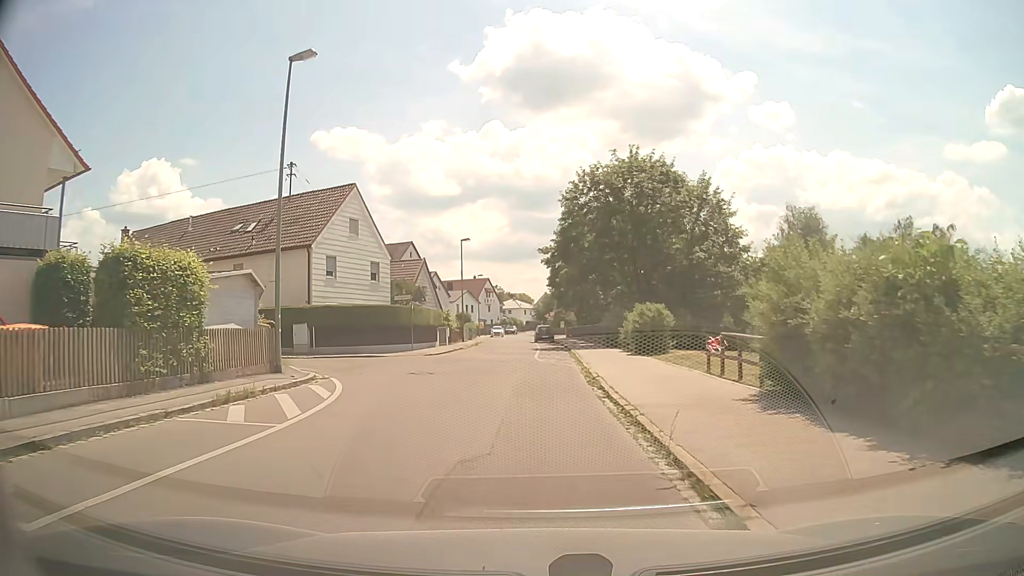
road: residential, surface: asphalt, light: Day
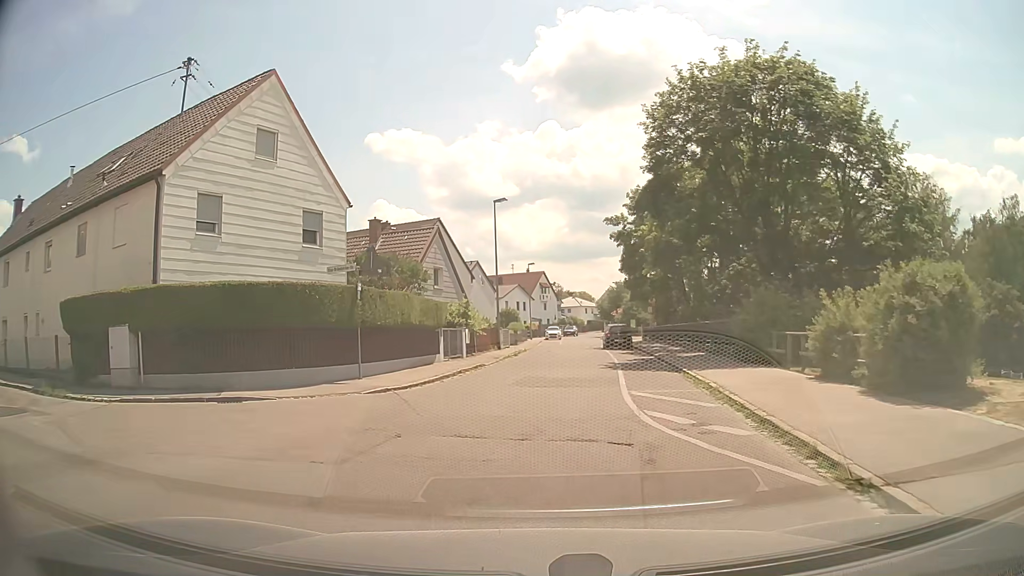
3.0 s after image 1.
(-0.1, +18.2) m; -4°
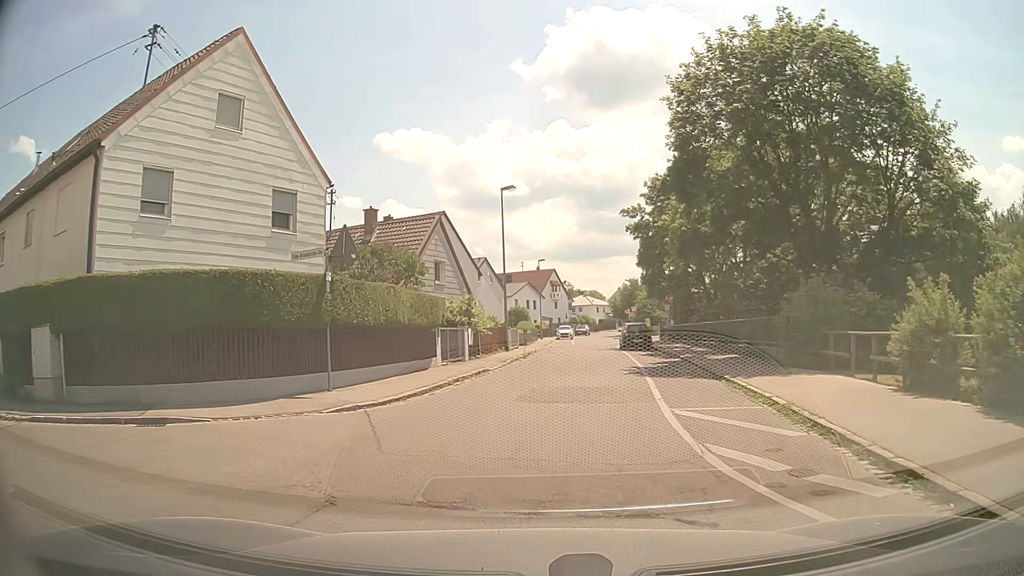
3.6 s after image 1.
(0.0, +3.3) m; -1°
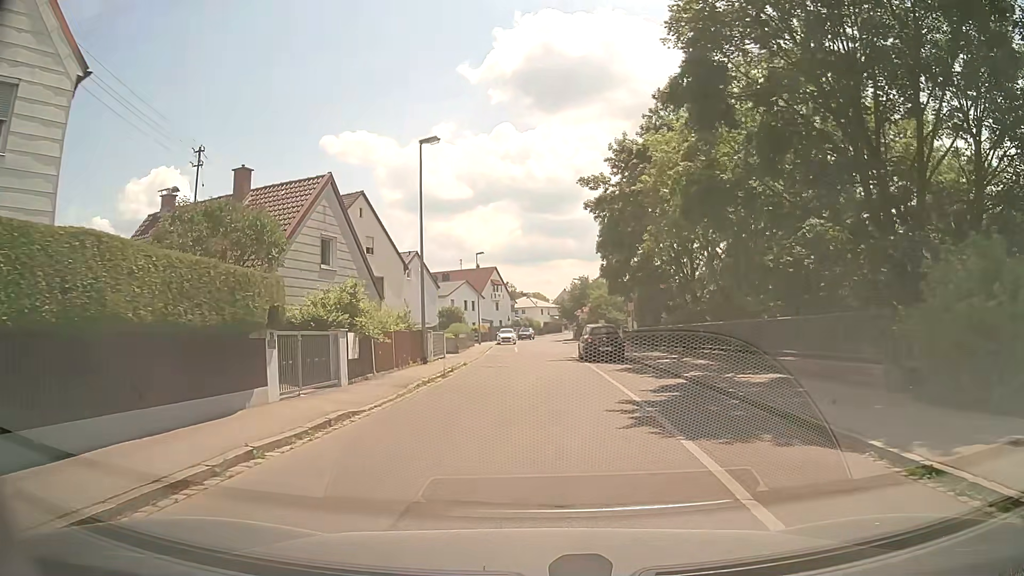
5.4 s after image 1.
(+0.3, +9.8) m; +4°
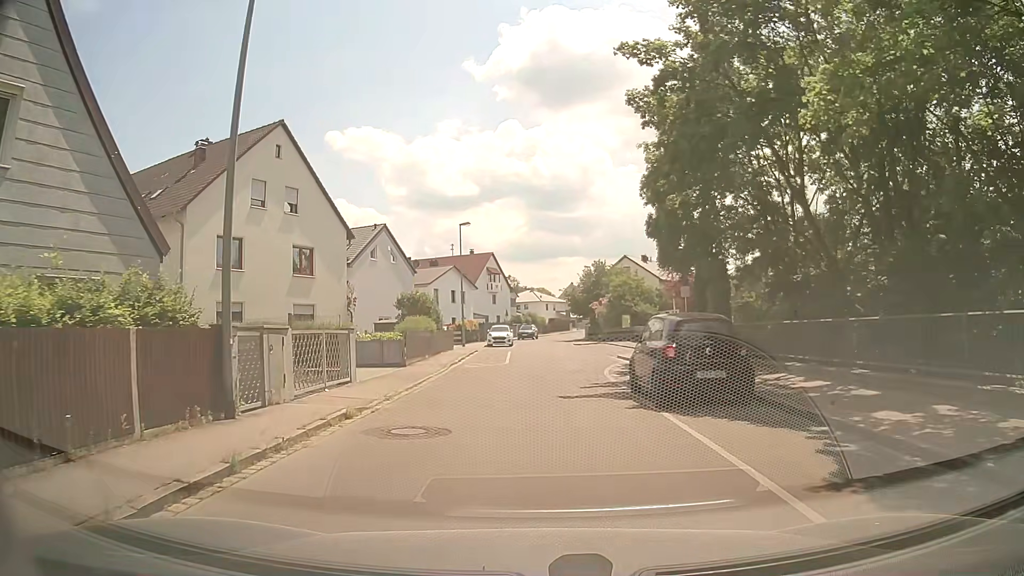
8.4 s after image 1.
(+0.2, +16.6) m; -1°
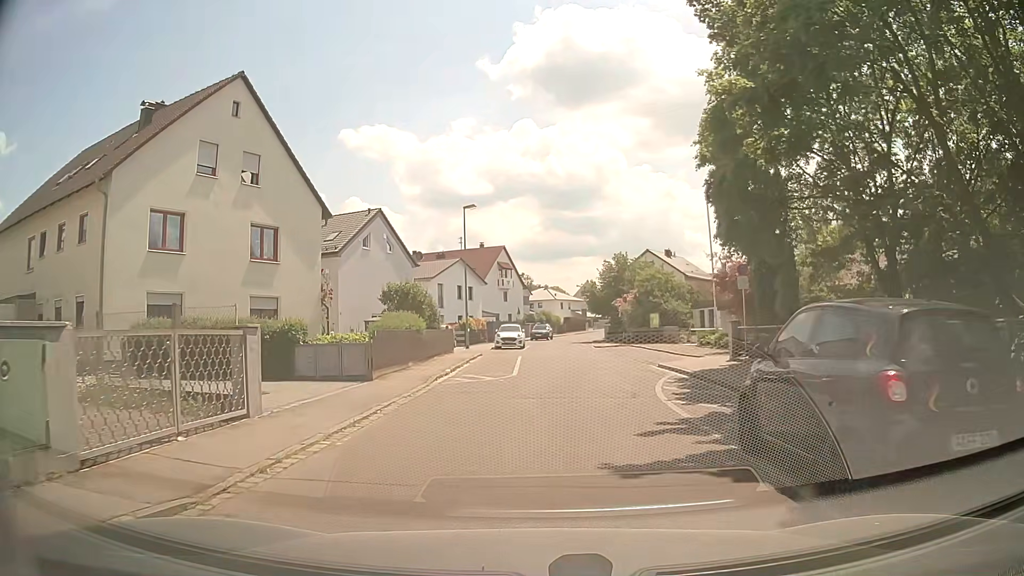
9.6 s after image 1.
(0.0, +6.6) m; -1°
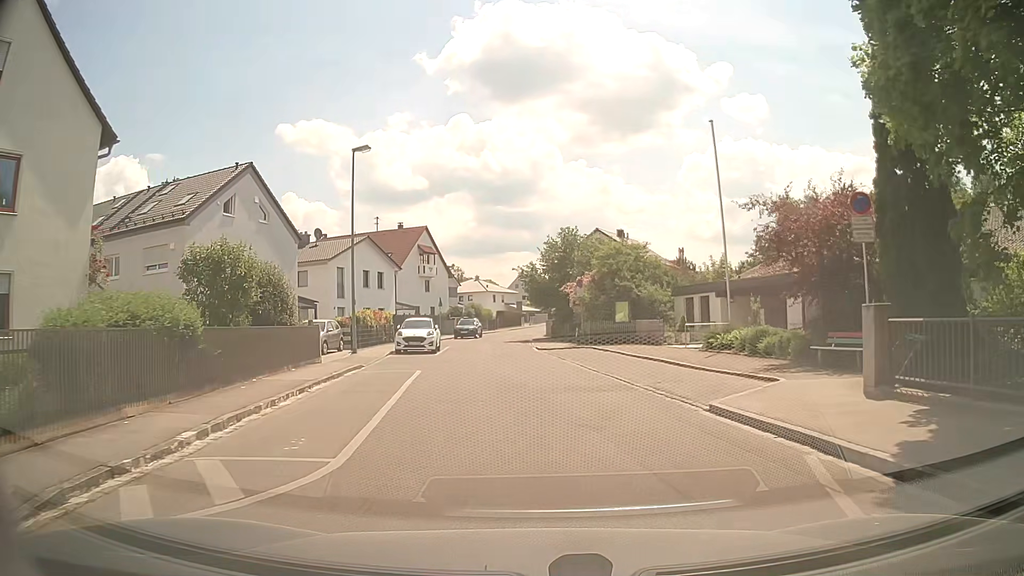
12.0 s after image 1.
(+0.6, +13.0) m; +6°
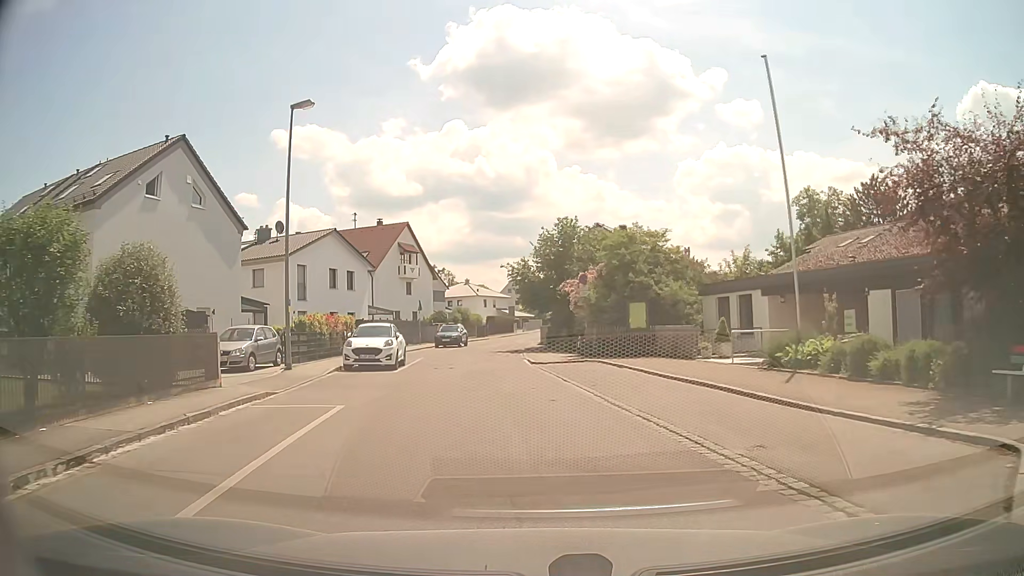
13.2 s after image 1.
(+0.1, +7.1) m; +2°
(0, +10) (-1, +20) (-2, +30) (-3, +40) (-3, +50) (-4, +60) (-4, +70) (-3, +80) (-1, +90) (+2, +99) m
